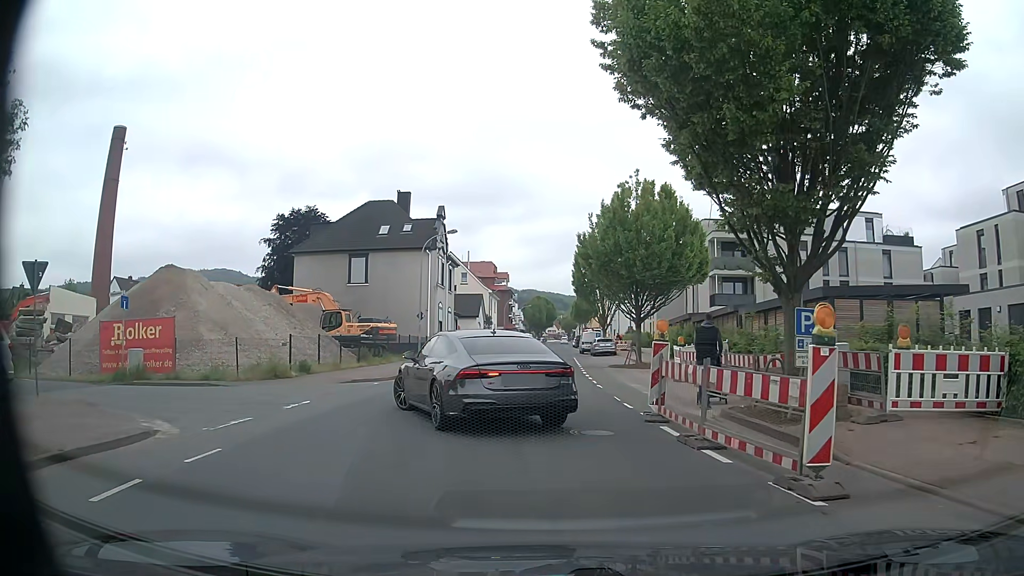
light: Day
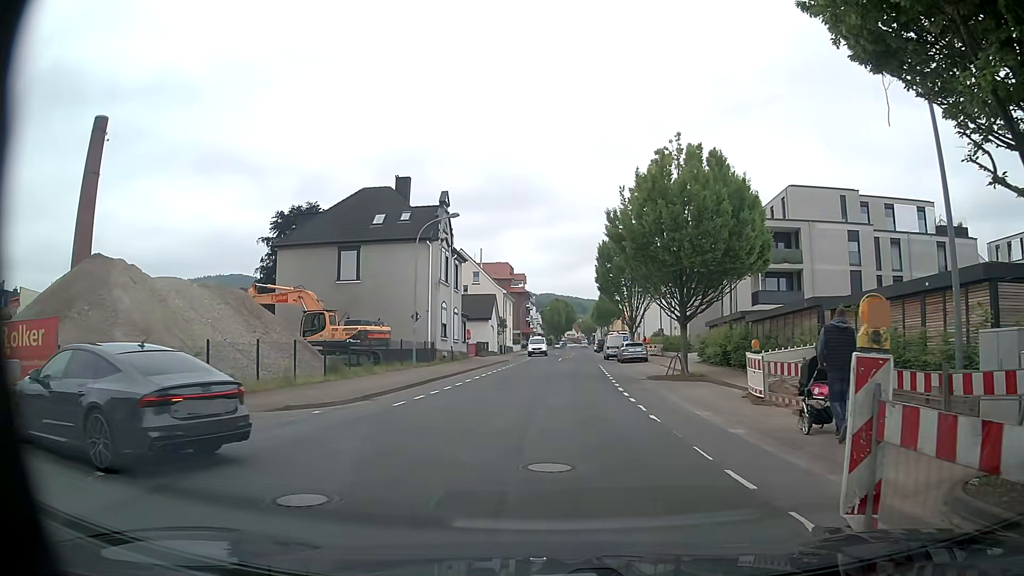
(-0.1, +7.0) m; -1°
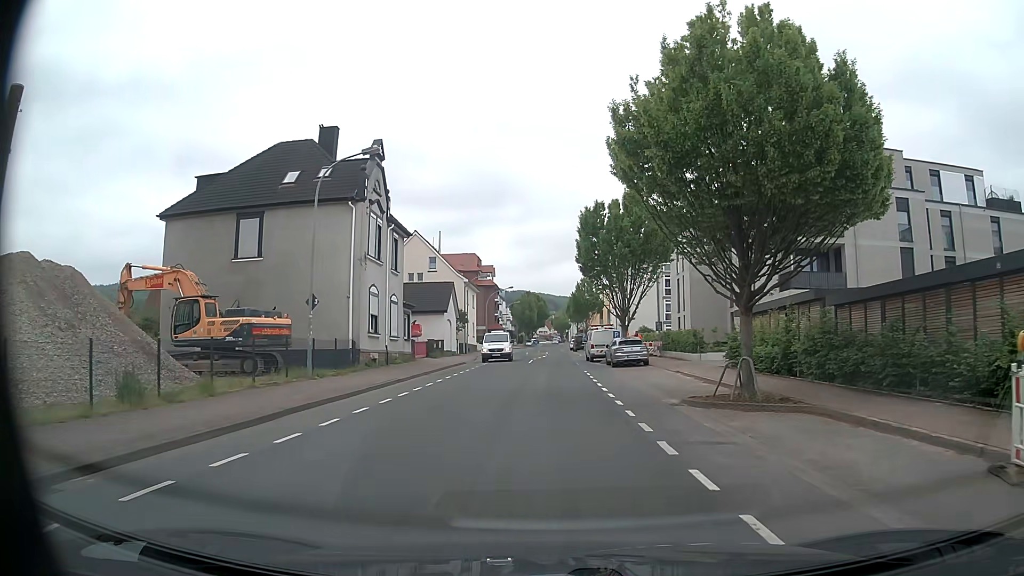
(0.0, +12.0) m; +2°
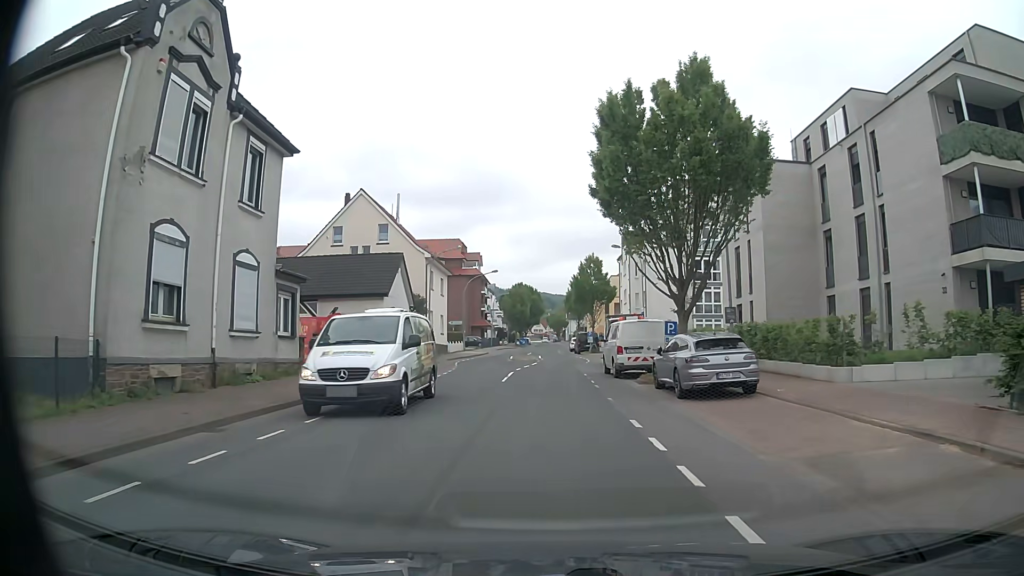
(0.0, +18.6) m; 0°
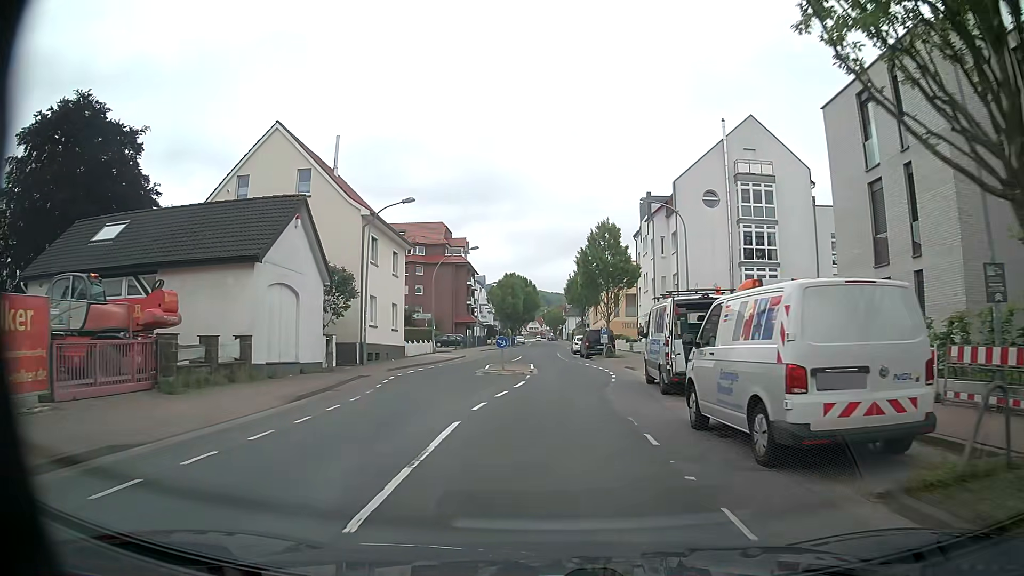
(-0.1, +16.2) m; 0°
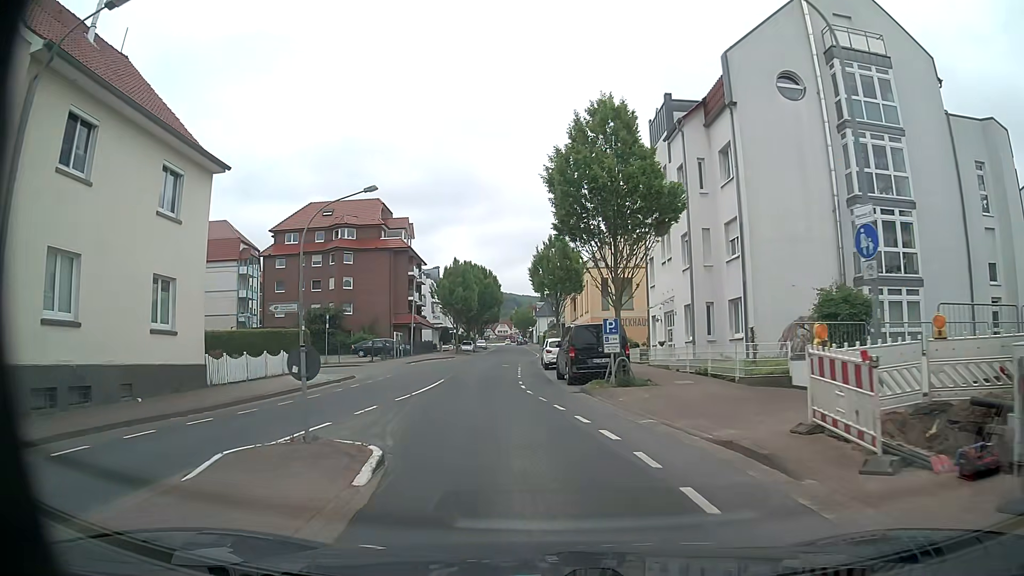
(+0.7, +21.5) m; +3°
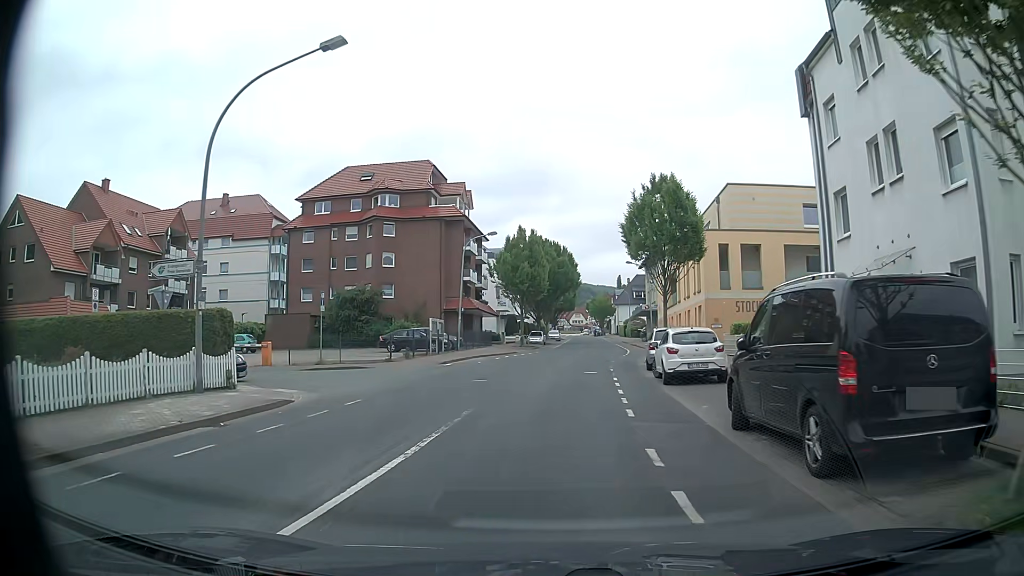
(-1.0, +14.4) m; -6°
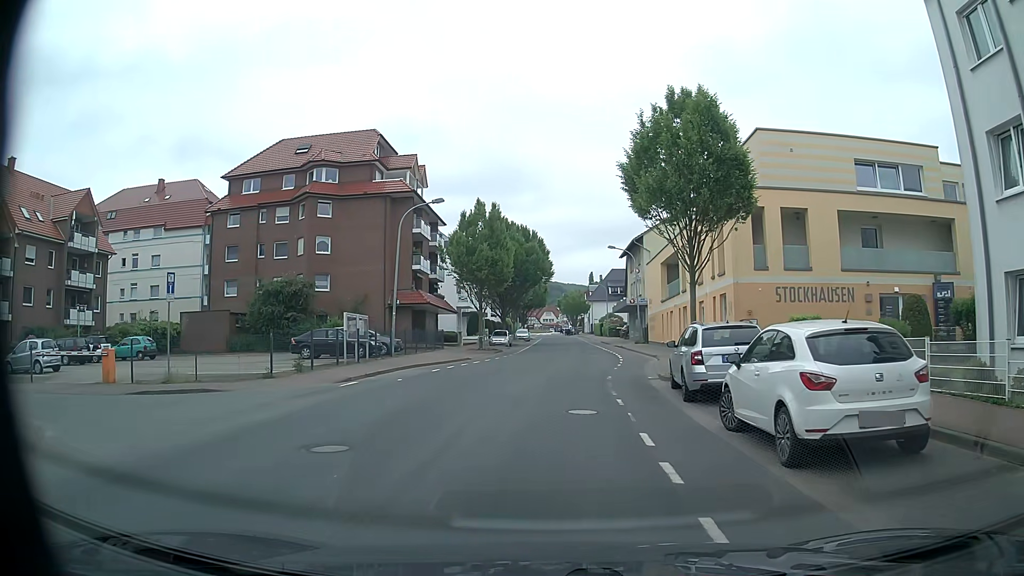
(+0.2, +10.7) m; +2°
